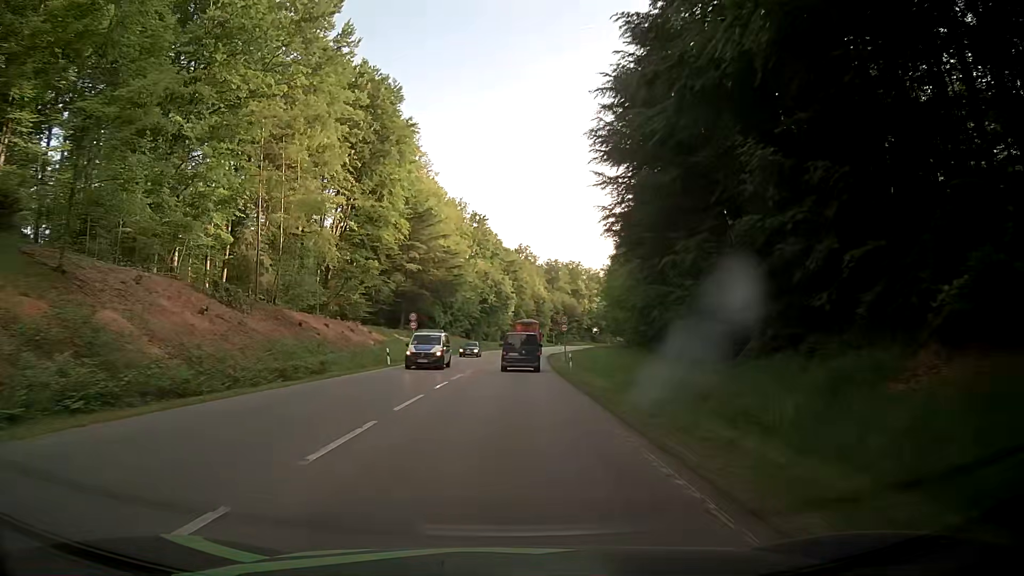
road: secondary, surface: asphalt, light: Day
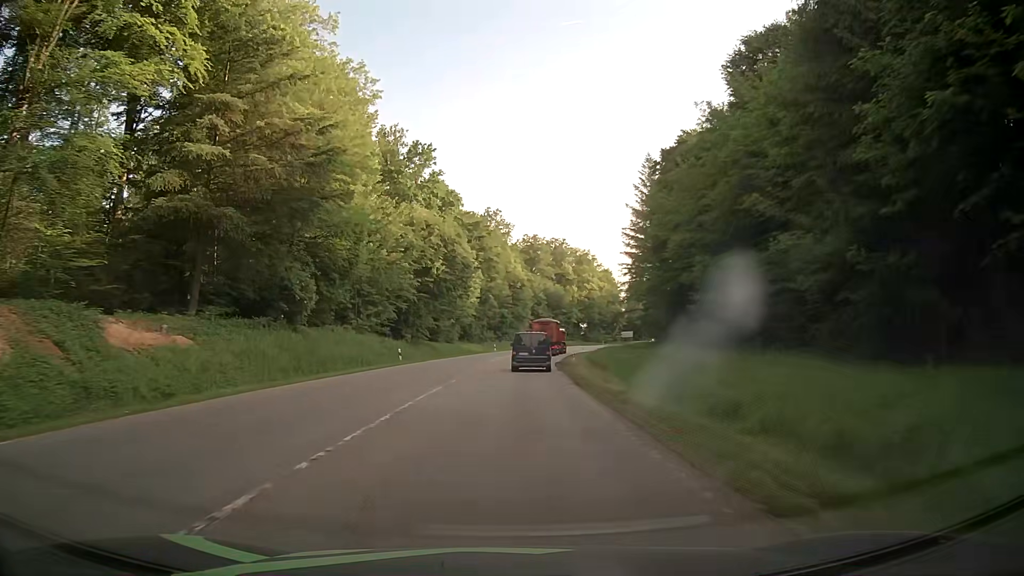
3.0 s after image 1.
(+1.2, +50.3) m; +3°
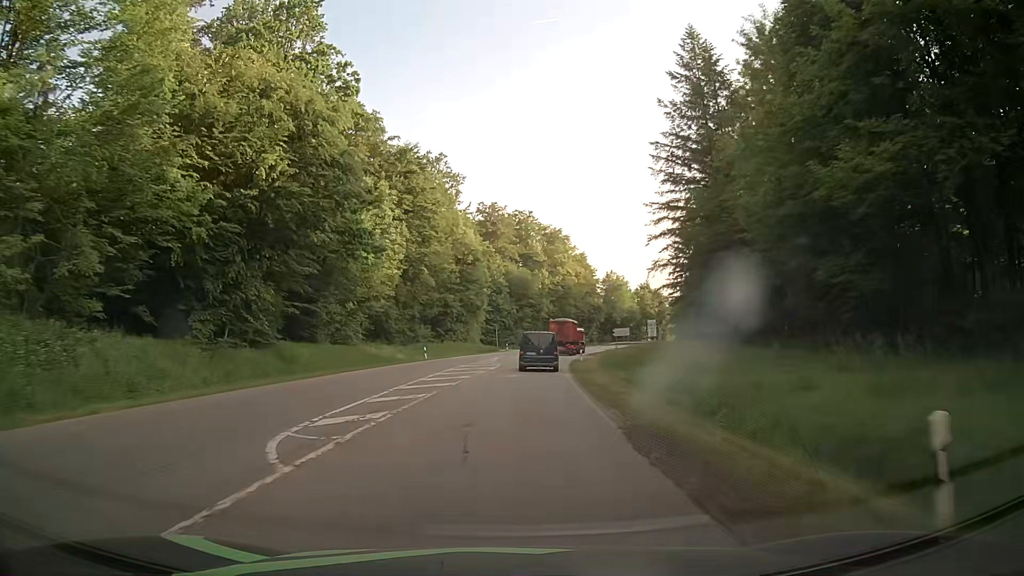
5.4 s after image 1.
(+0.8, +39.9) m; +4°
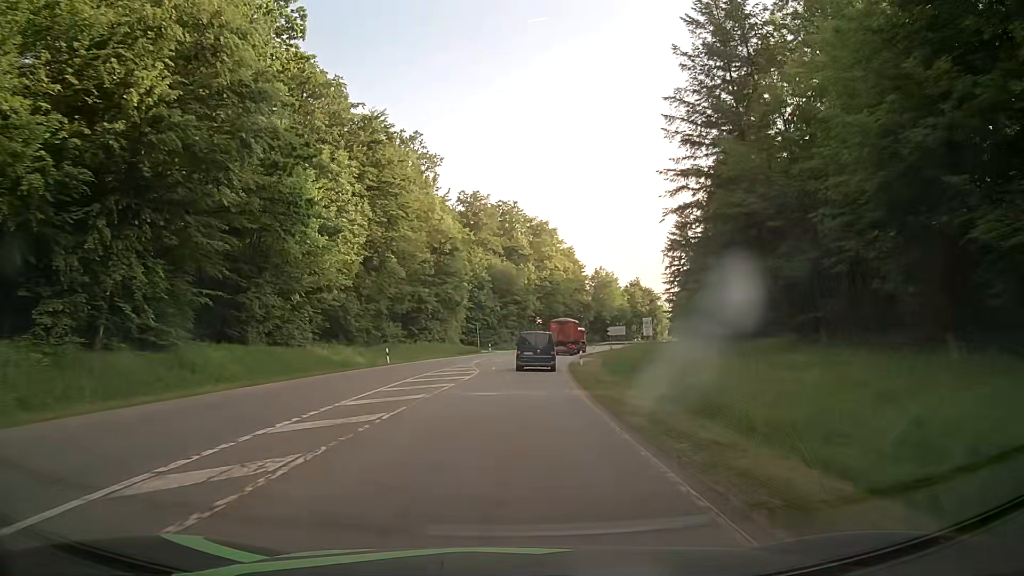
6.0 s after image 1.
(+0.1, +10.0) m; +1°
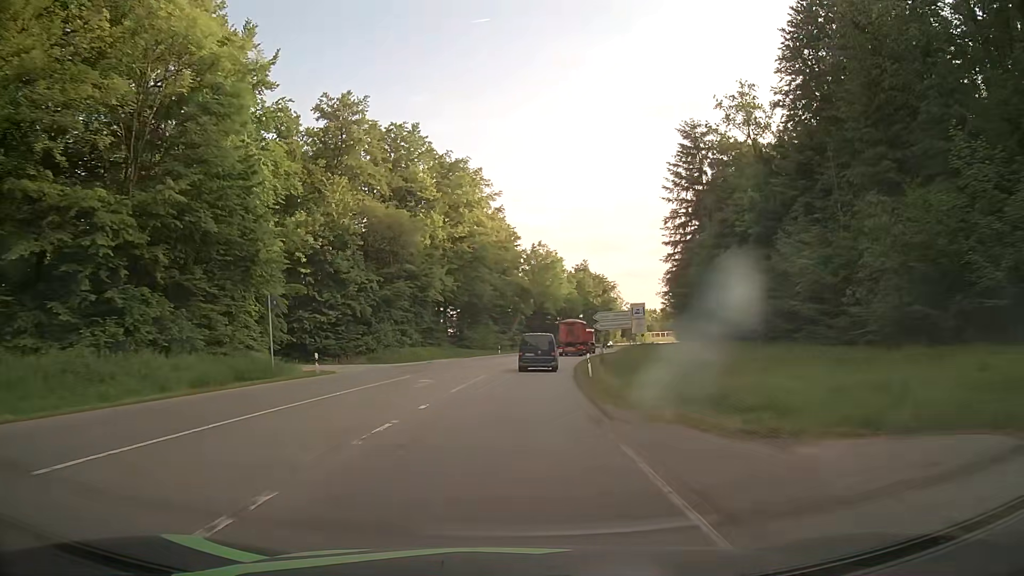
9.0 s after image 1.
(+3.0, +49.9) m; +7°
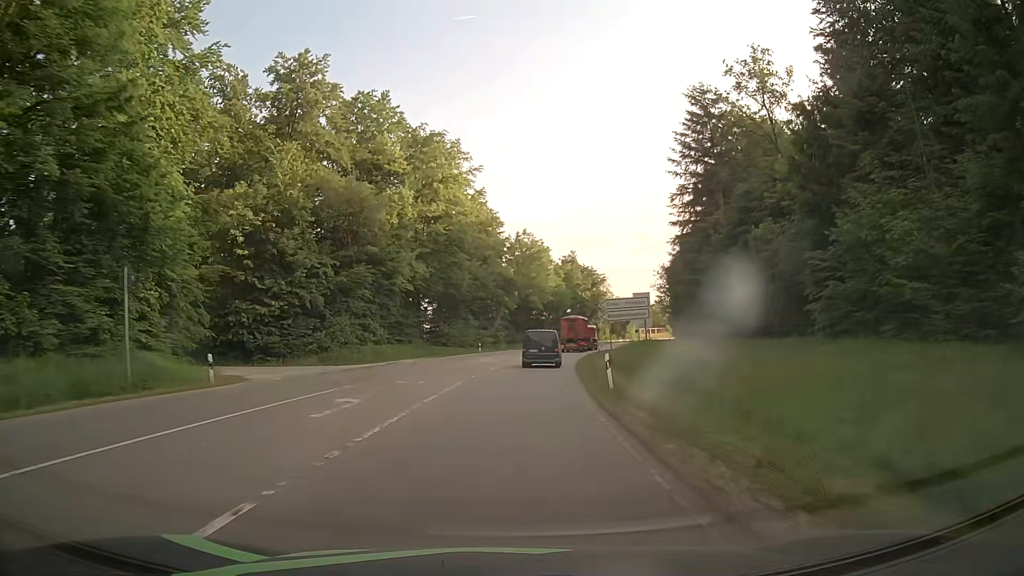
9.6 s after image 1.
(+0.1, +10.2) m; +1°
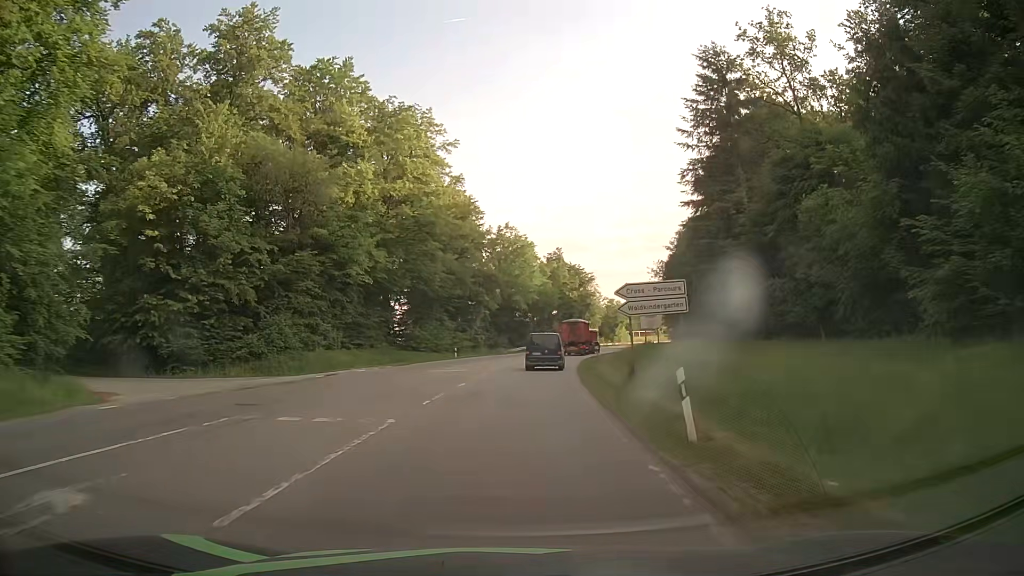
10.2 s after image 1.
(+0.1, +10.2) m; +1°
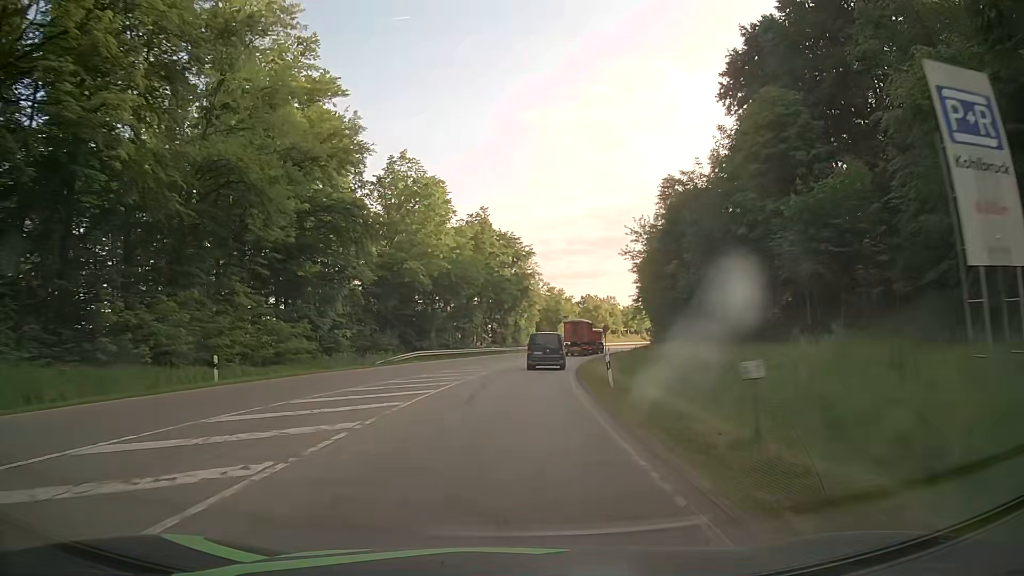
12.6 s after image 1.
(+2.5, +41.5) m; +7°
(0, +10) (+1, +20) (+1, +30) (+2, +40) (+4, +50) (+5, +60) (+7, +70) (+9, +79) (+12, +89) (+14, +99) m
